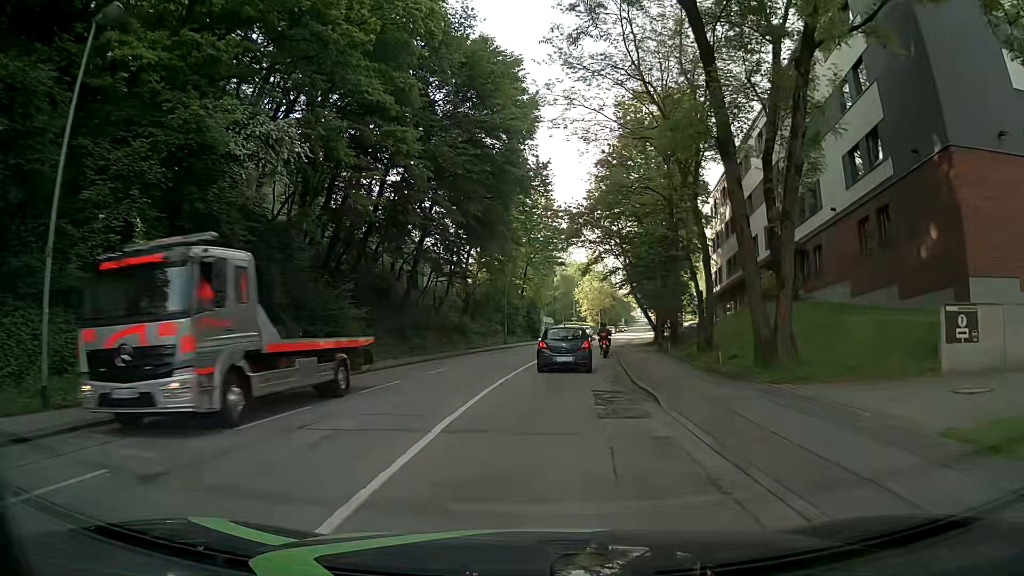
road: tertiary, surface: asphalt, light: Day
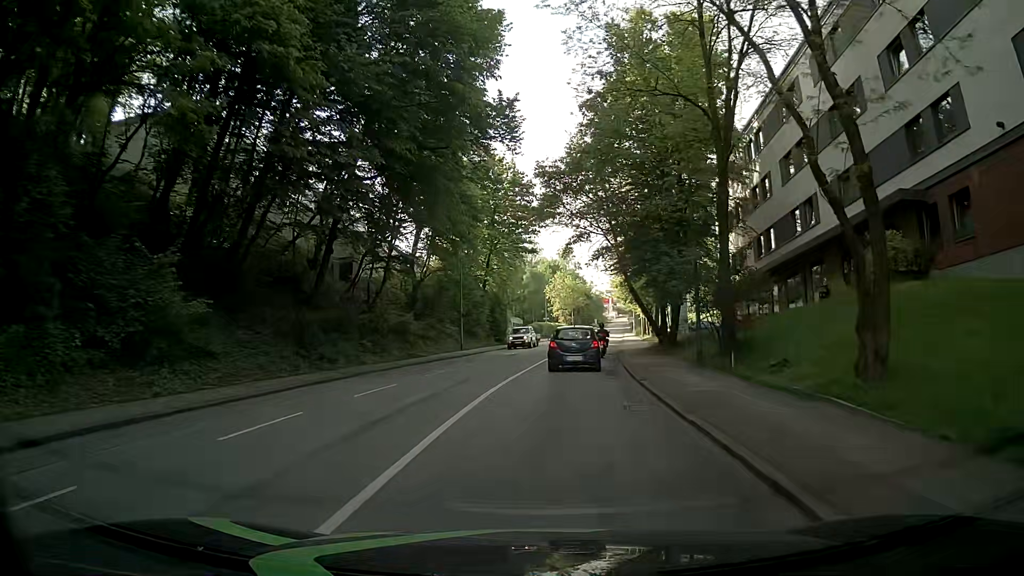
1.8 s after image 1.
(+0.3, +13.3) m; +3°
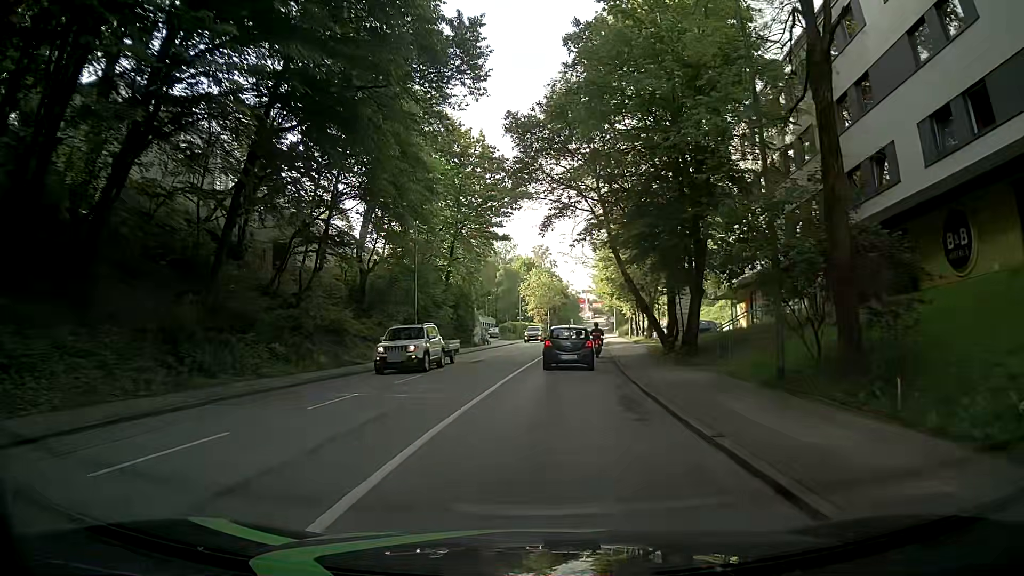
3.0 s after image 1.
(+0.2, +8.8) m; +2°
